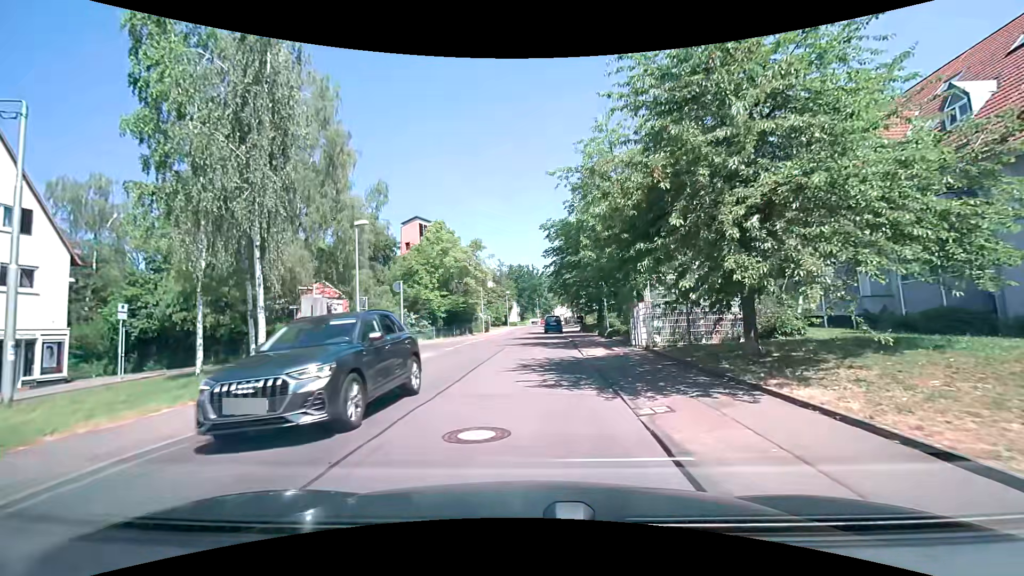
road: residential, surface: asphalt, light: Day
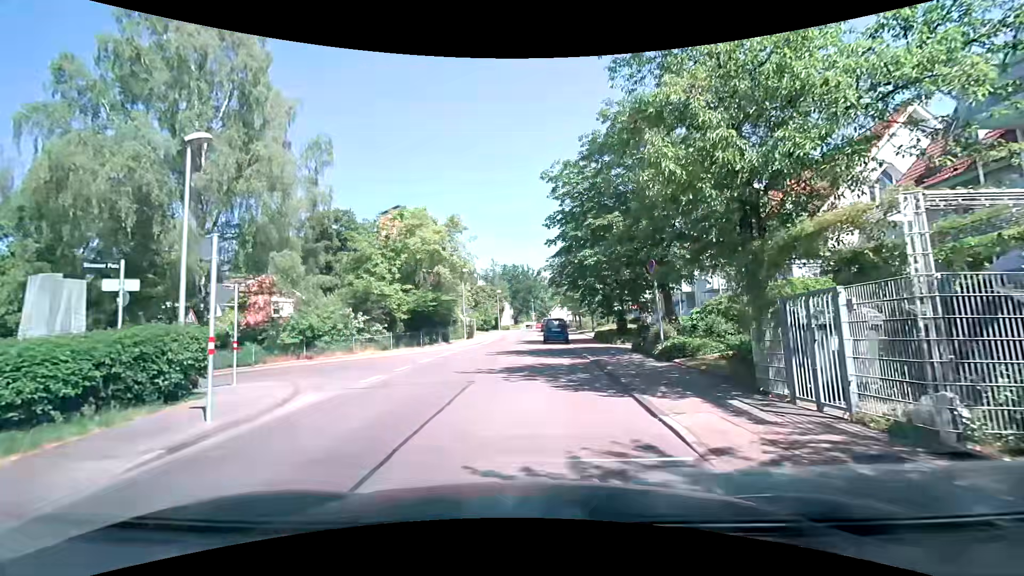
(+0.1, +11.4) m; +2°
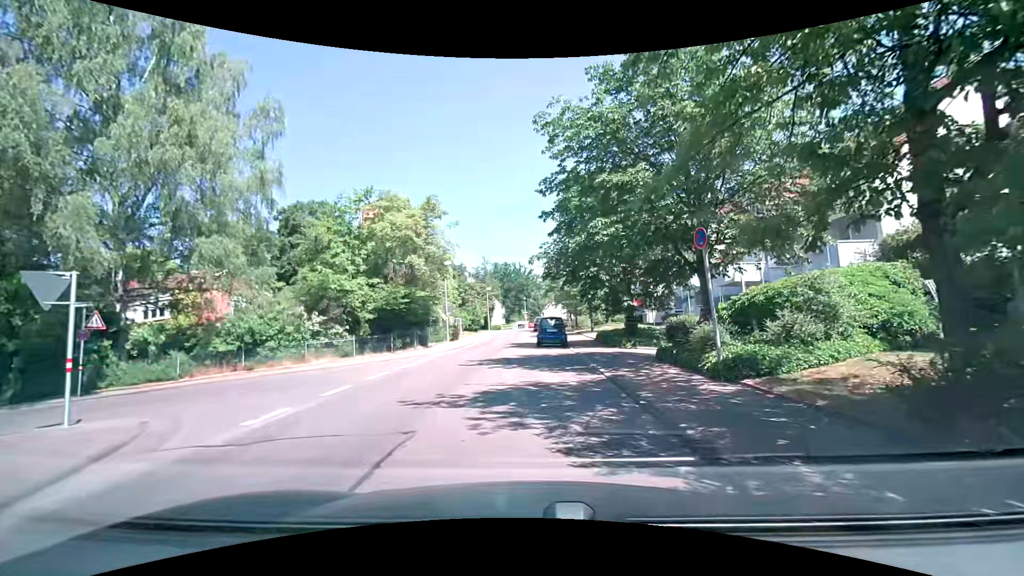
(0.0, +5.0) m; -1°
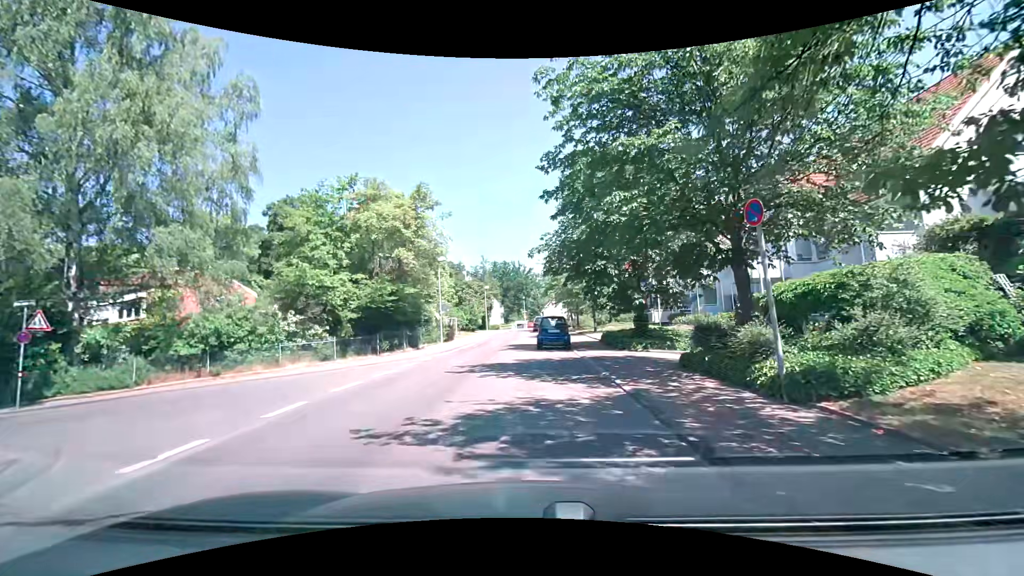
(+0.1, +2.4) m; +1°
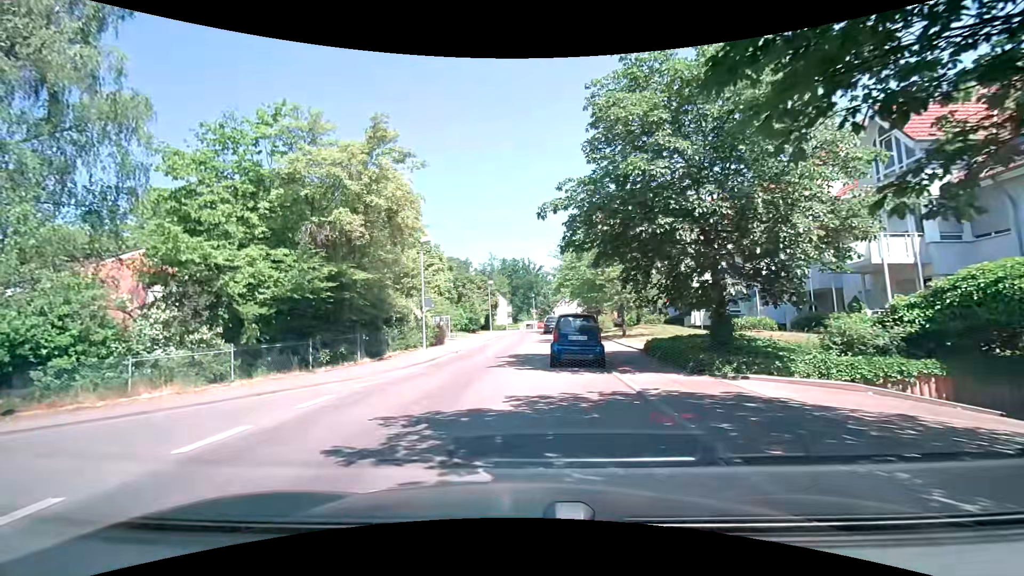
(+0.2, +8.4) m; +1°
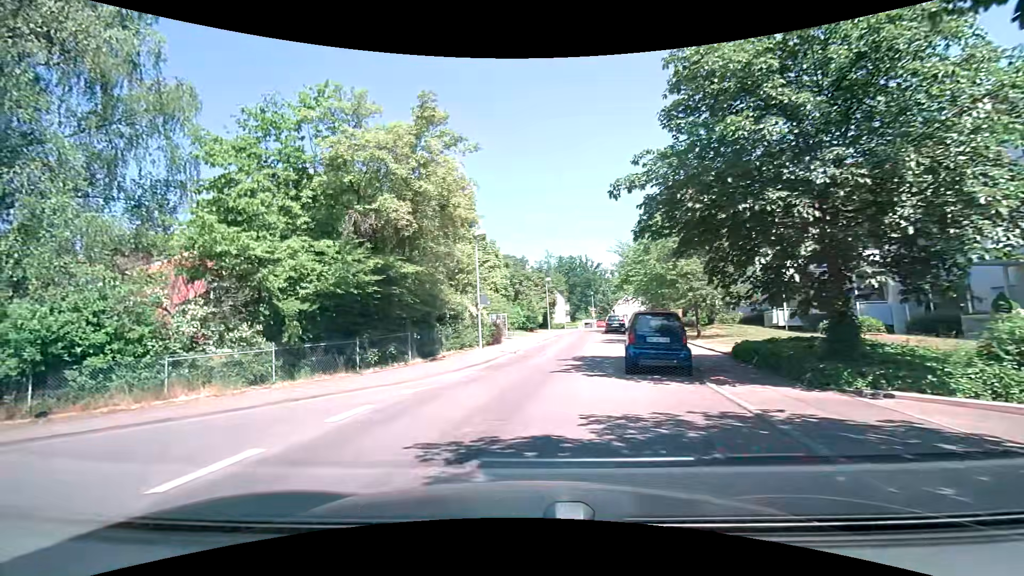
(-0.1, +1.9) m; -6°
